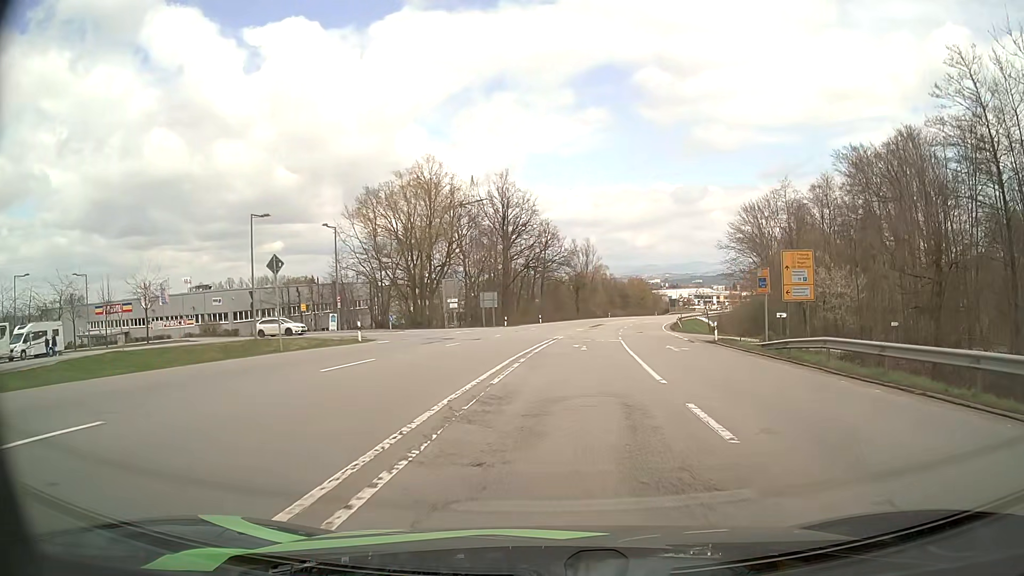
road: secondary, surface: asphalt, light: Day
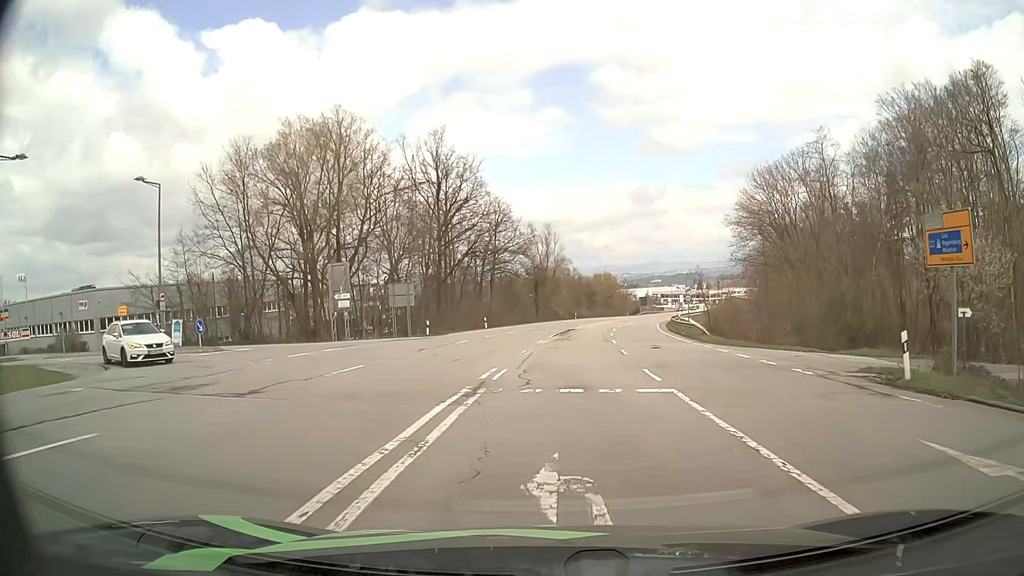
(+0.8, +23.8) m; +4°
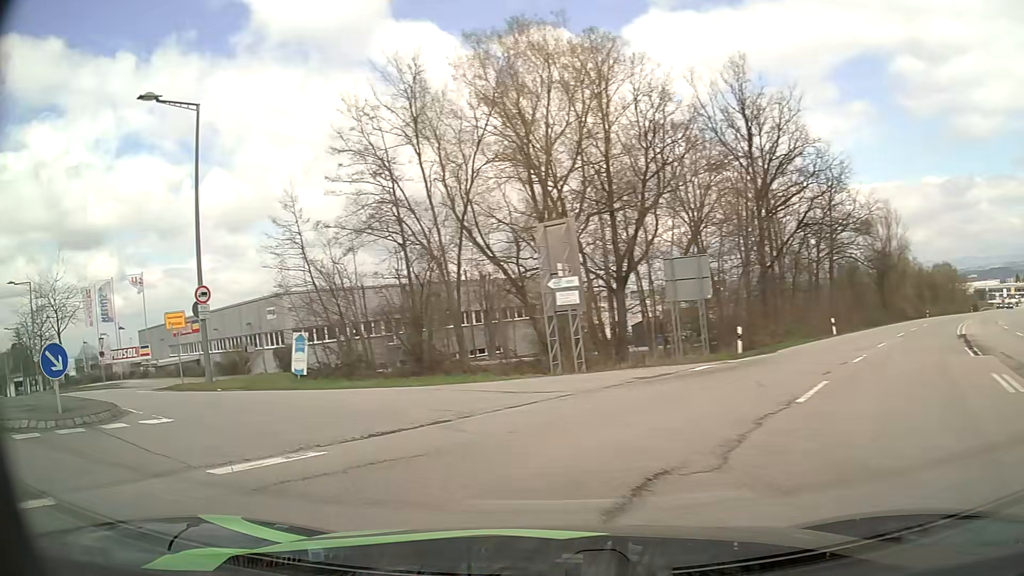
(-2.1, +20.7) m; -27°
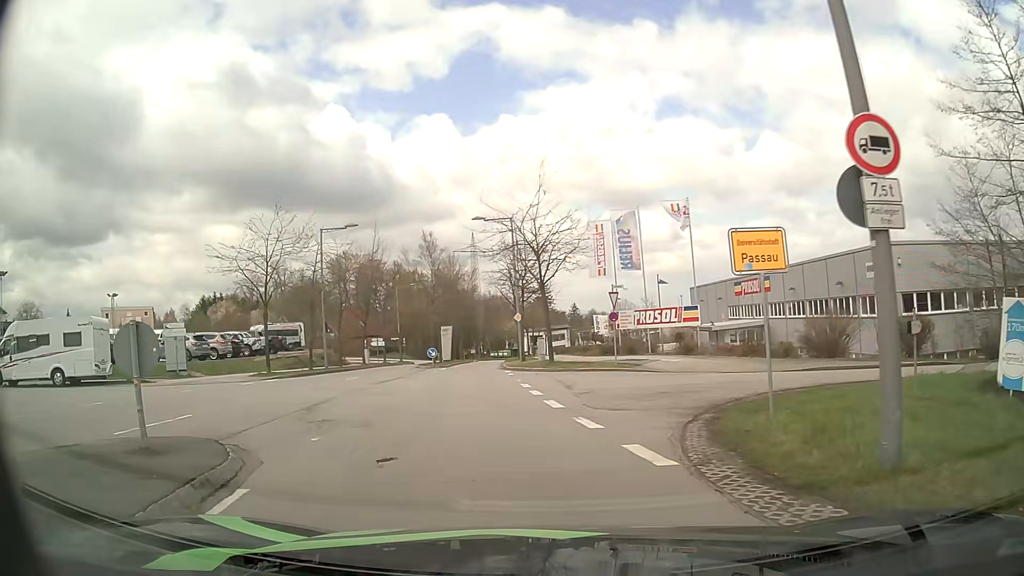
(-7.5, +13.8) m; -49°
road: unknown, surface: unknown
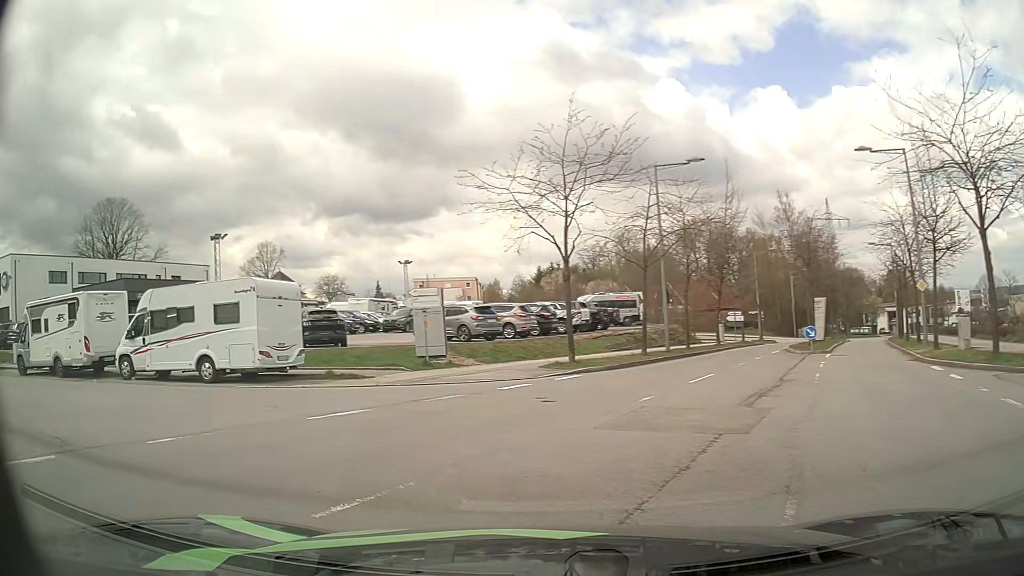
(-2.3, +11.0) m; -30°
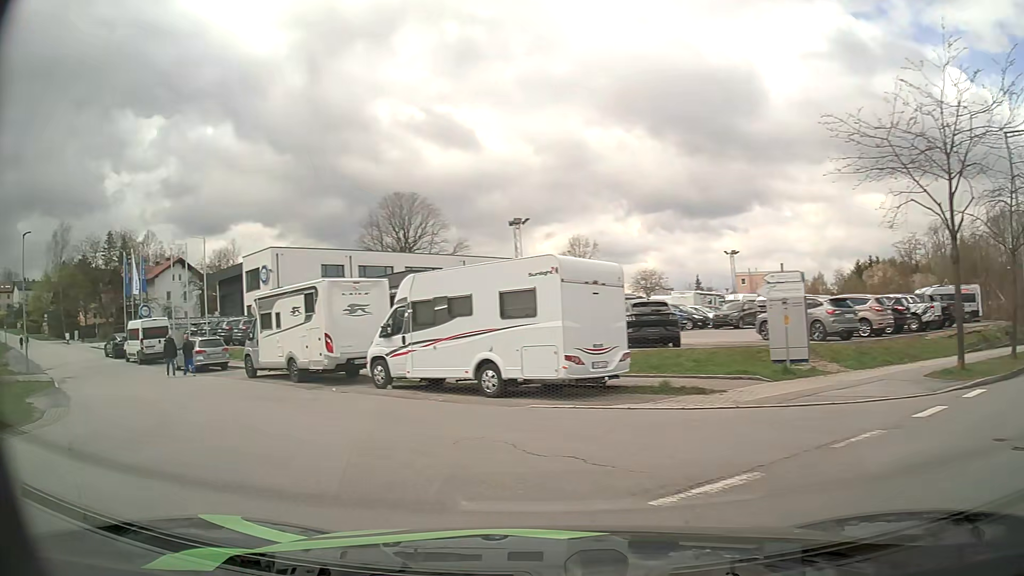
(-1.1, +5.0) m; -26°
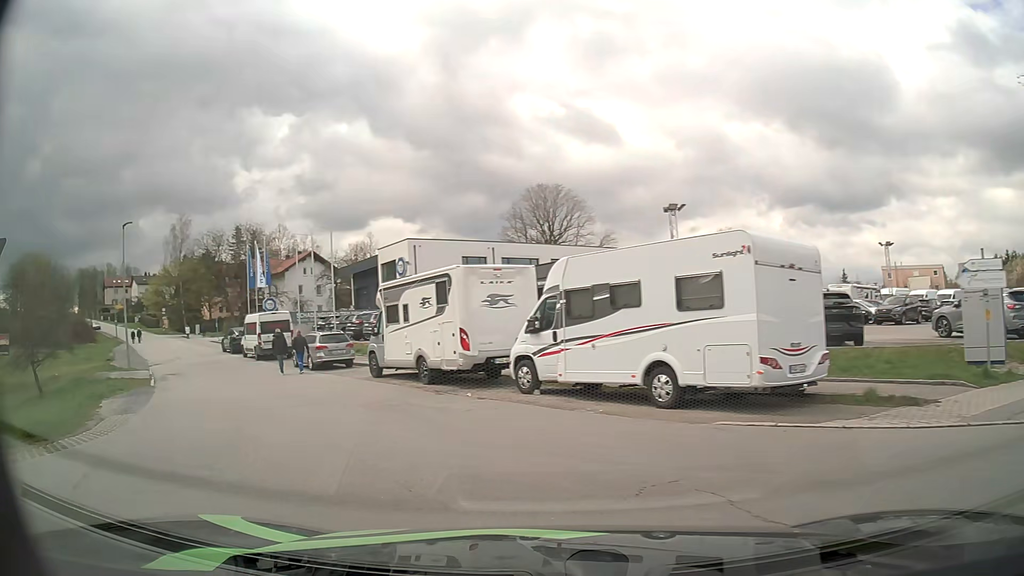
(-0.4, +2.7) m; -13°
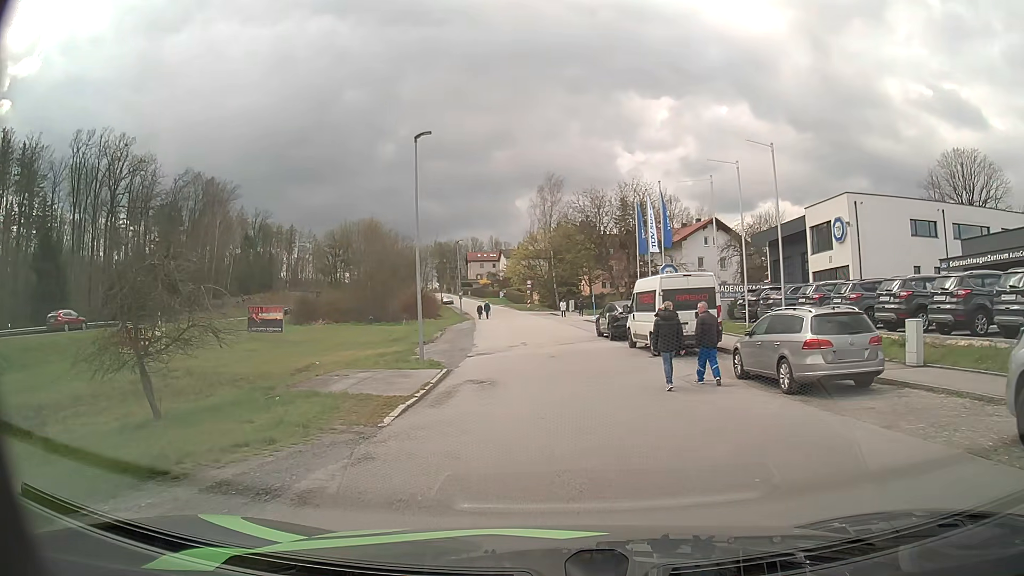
(-5.9, +14.0) m; -34°
